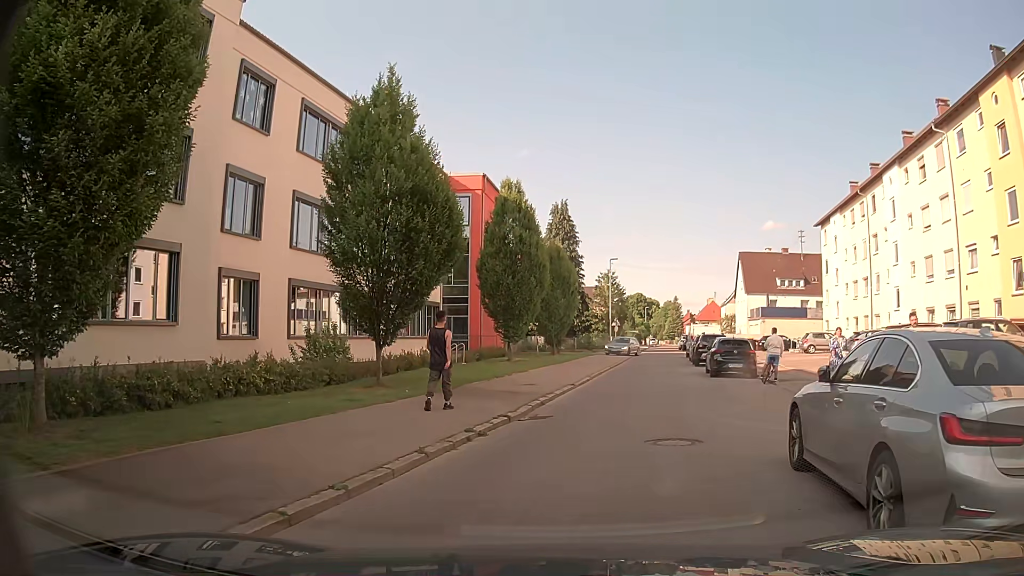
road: residential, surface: asphalt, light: Day
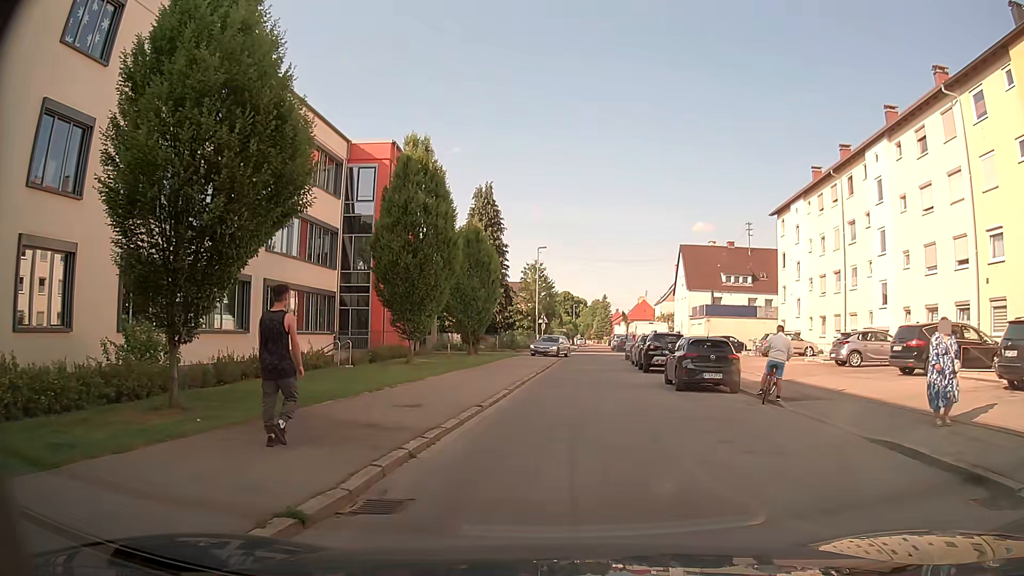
(+0.3, +7.0) m; +5°
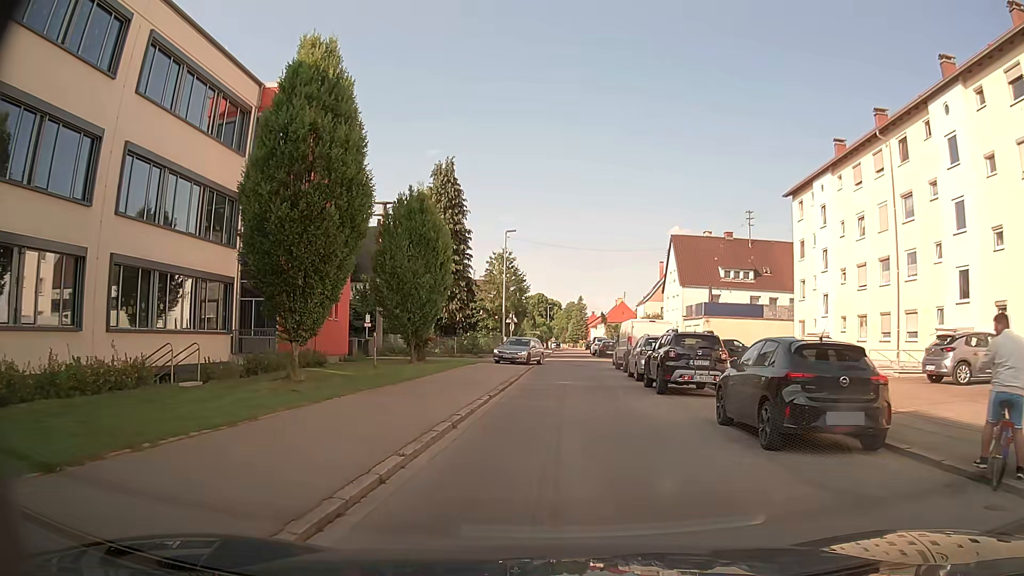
(+0.3, +9.6) m; +2°
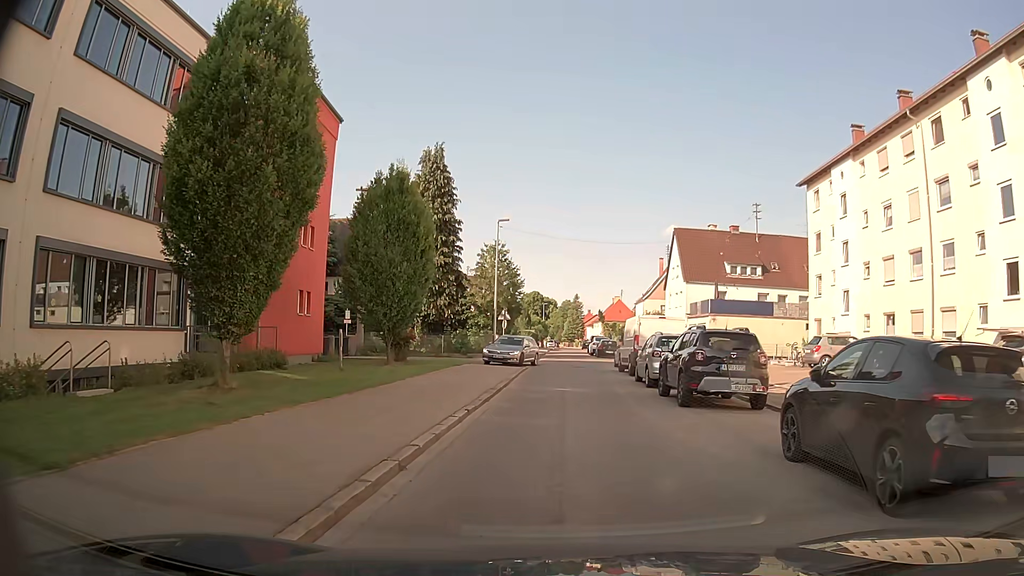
(0.0, +3.5) m; +1°
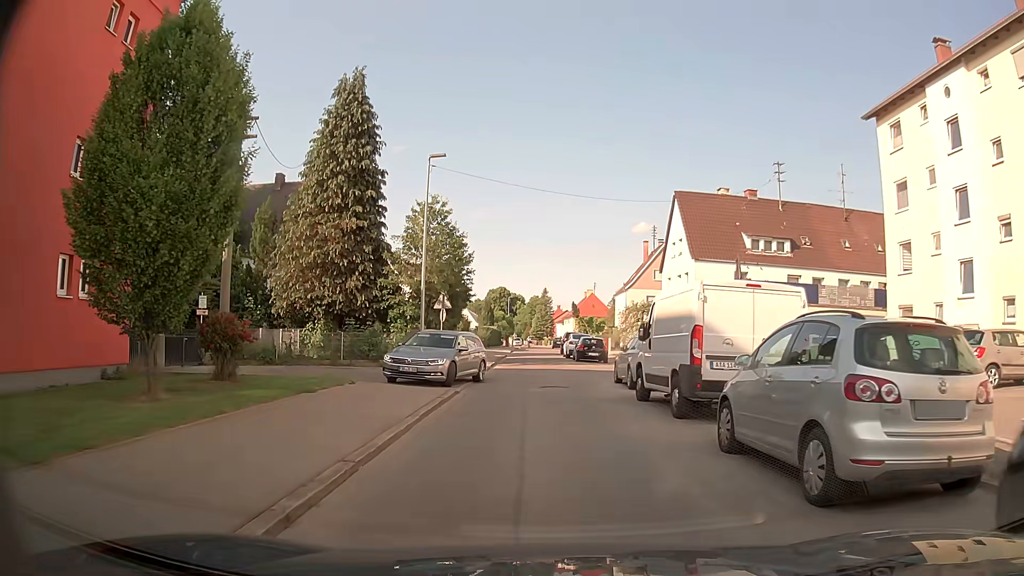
(+0.3, +14.2) m; +2°
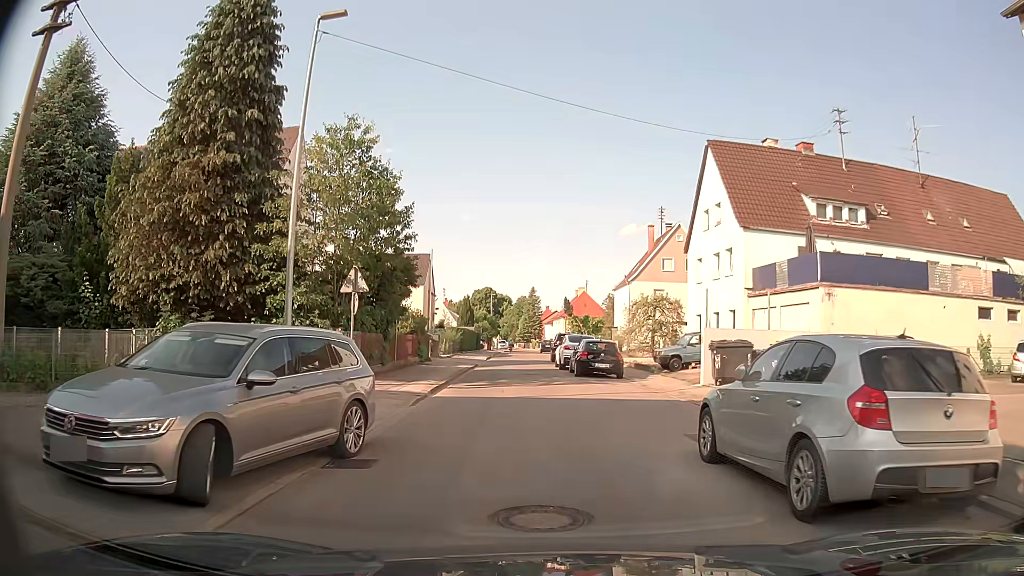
(+0.2, +12.7) m; +1°
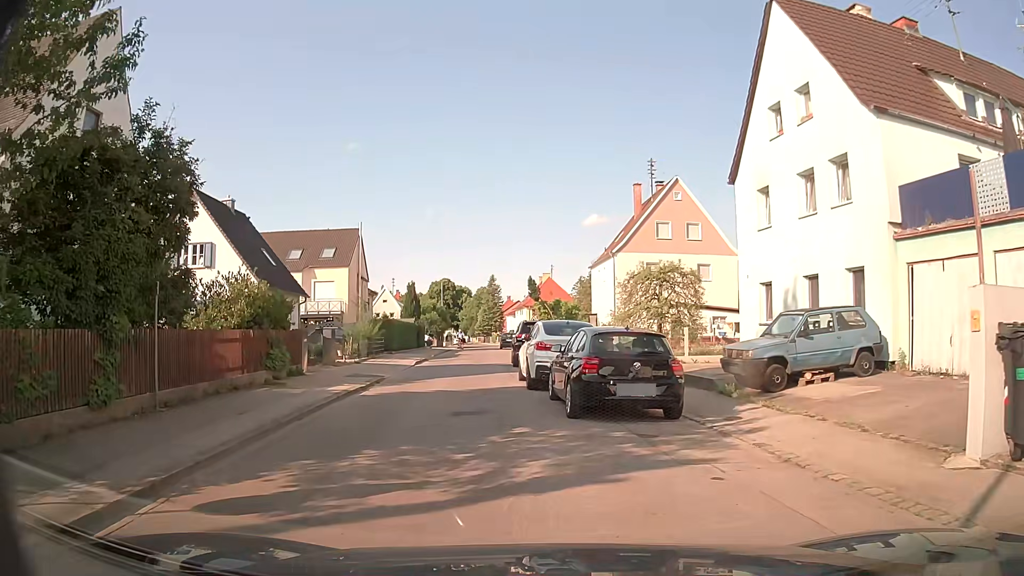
(0.0, +14.6) m; +4°
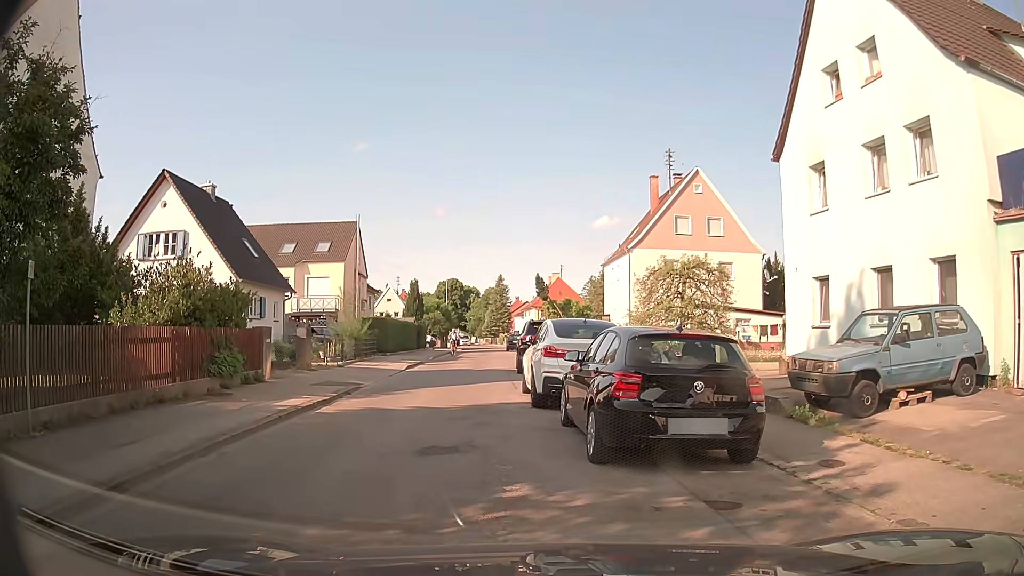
(-0.1, +3.3) m; -2°
